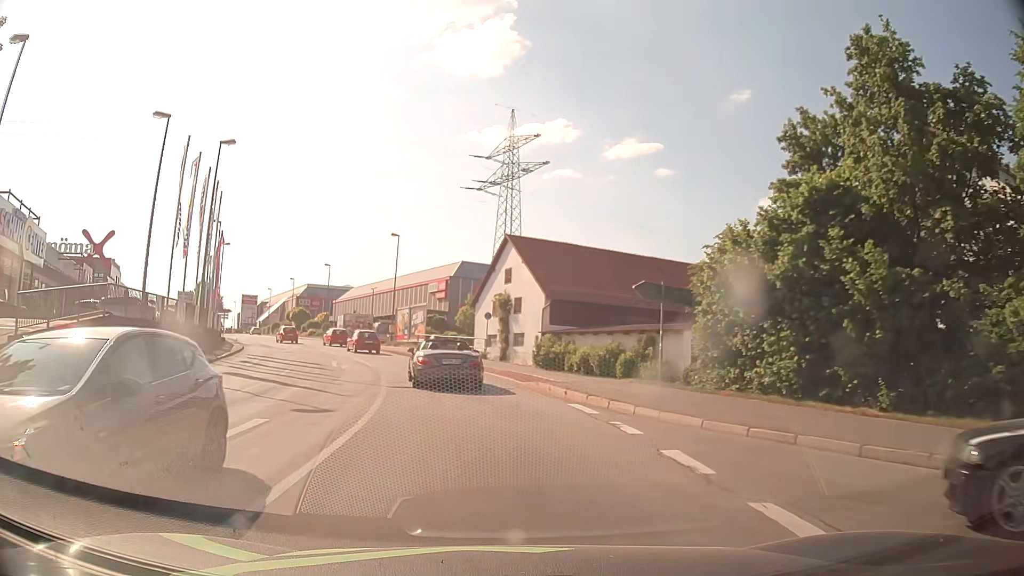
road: tertiary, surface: asphalt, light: Day
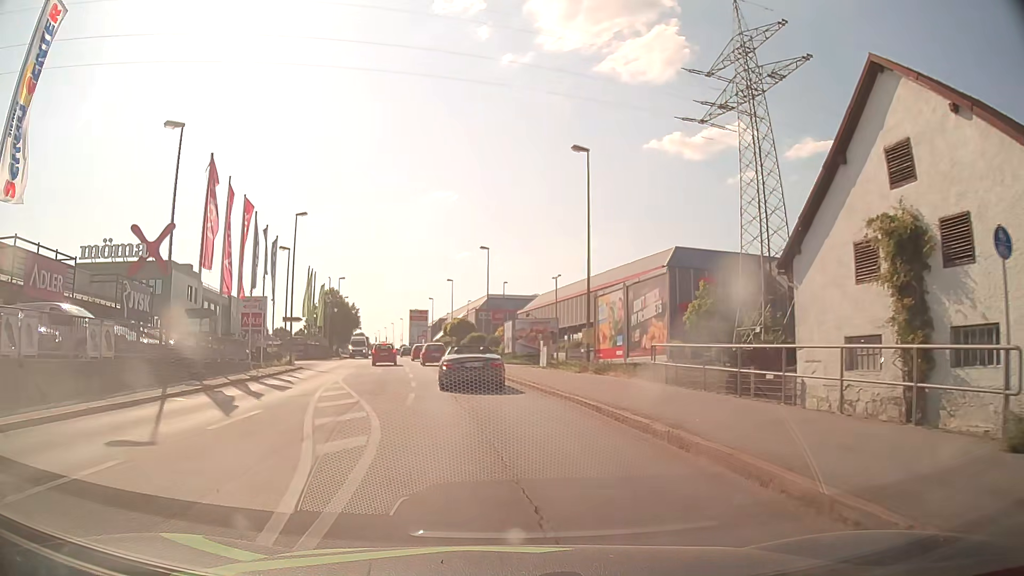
(-4.5, +30.1) m; -16°
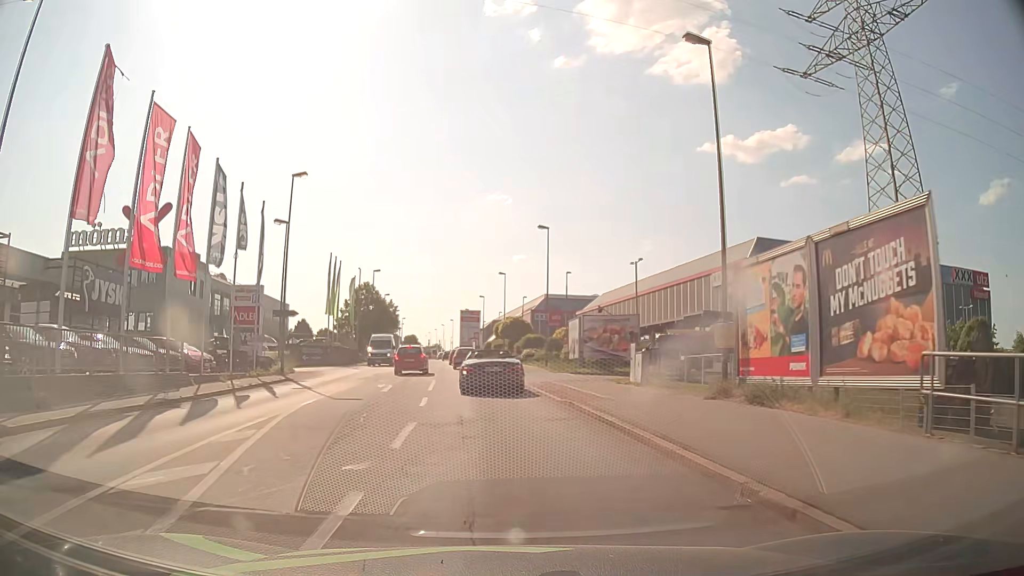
(-0.6, +11.9) m; -5°
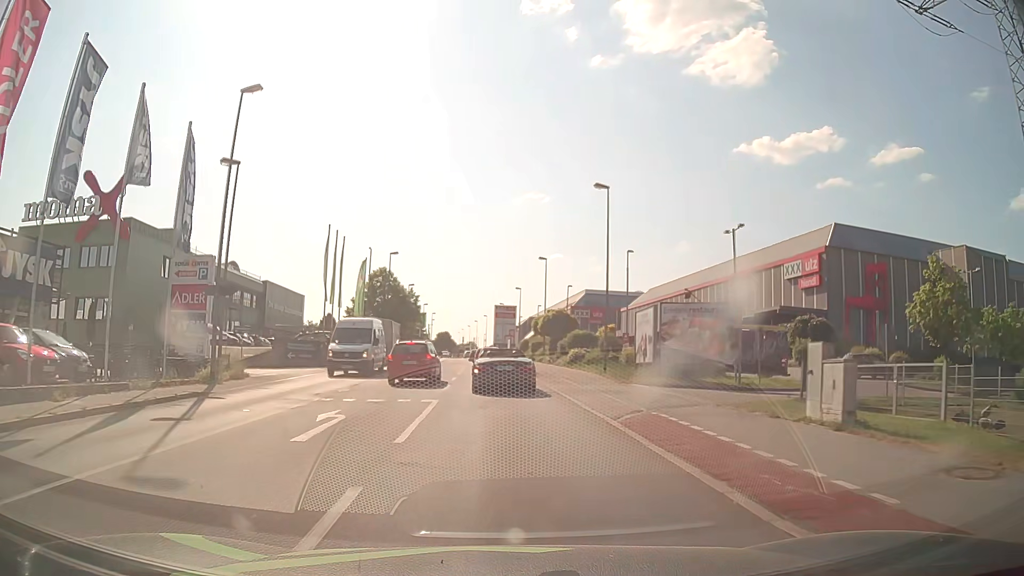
(-0.3, +12.0) m; -3°
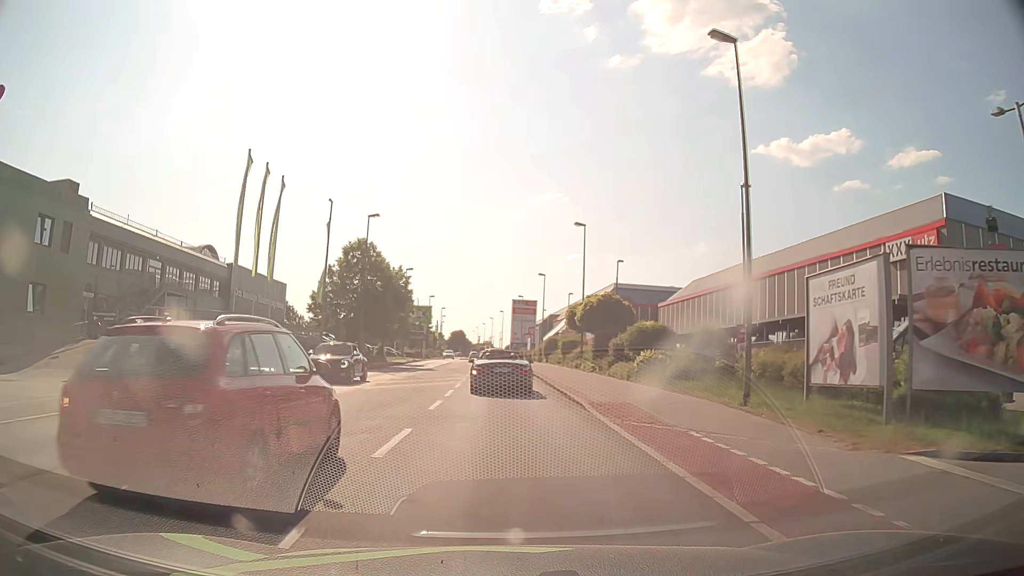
(-0.3, +18.3) m; -2°
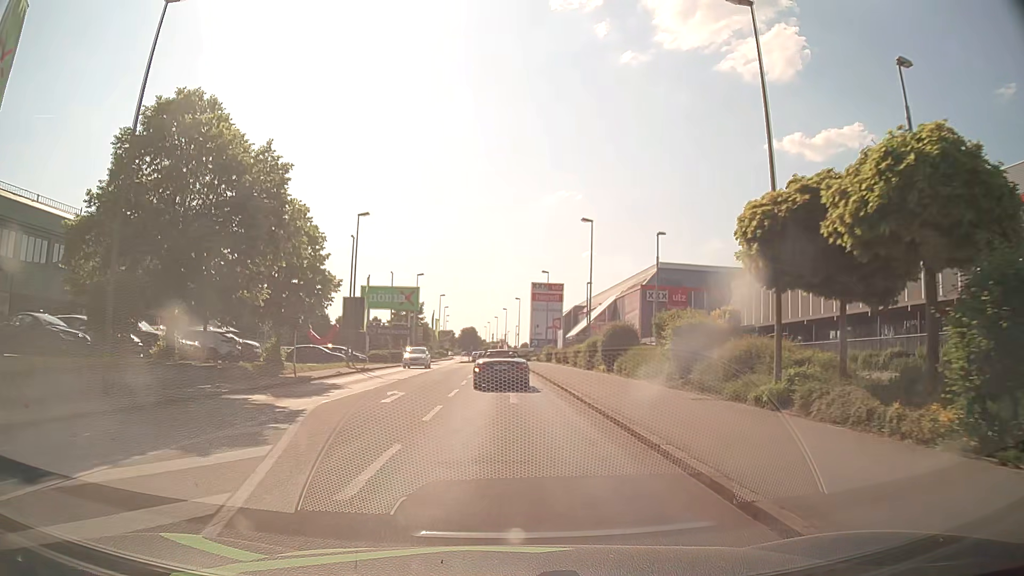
(-0.2, +31.7) m; -2°
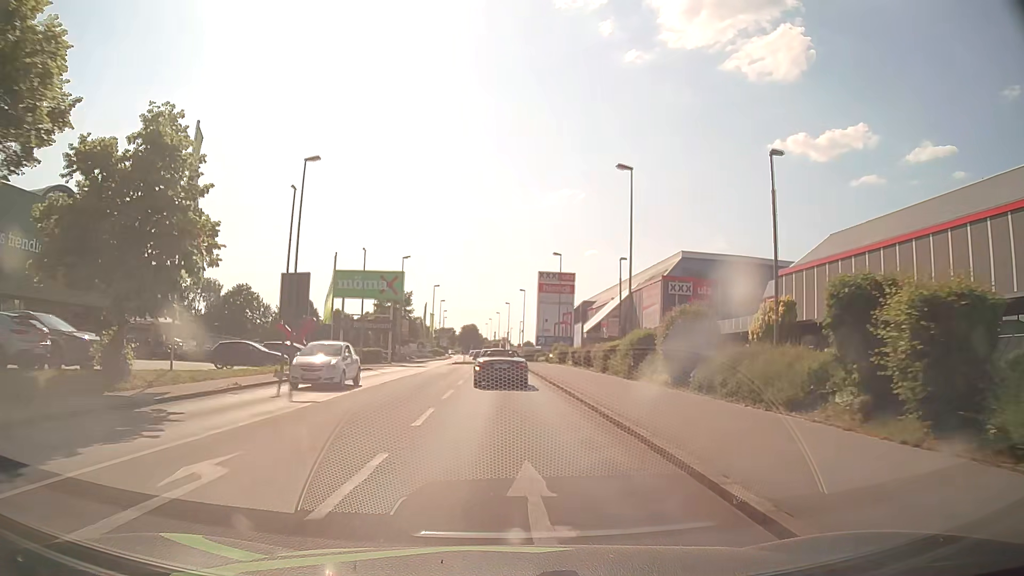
(+0.1, +13.5) m; +1°
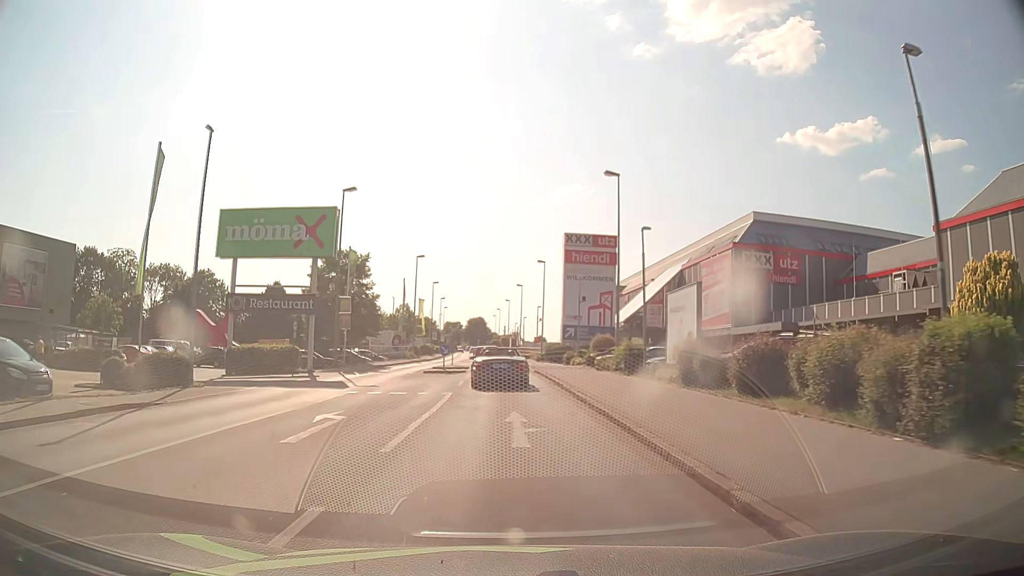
(-0.3, +27.9) m; -1°
(0, +10) (0, +20) (0, +30) (-1, +40) (-1, +50) (-2, +60) (-2, +70) (-3, +80) (-3, +90) (-4, +100) m
